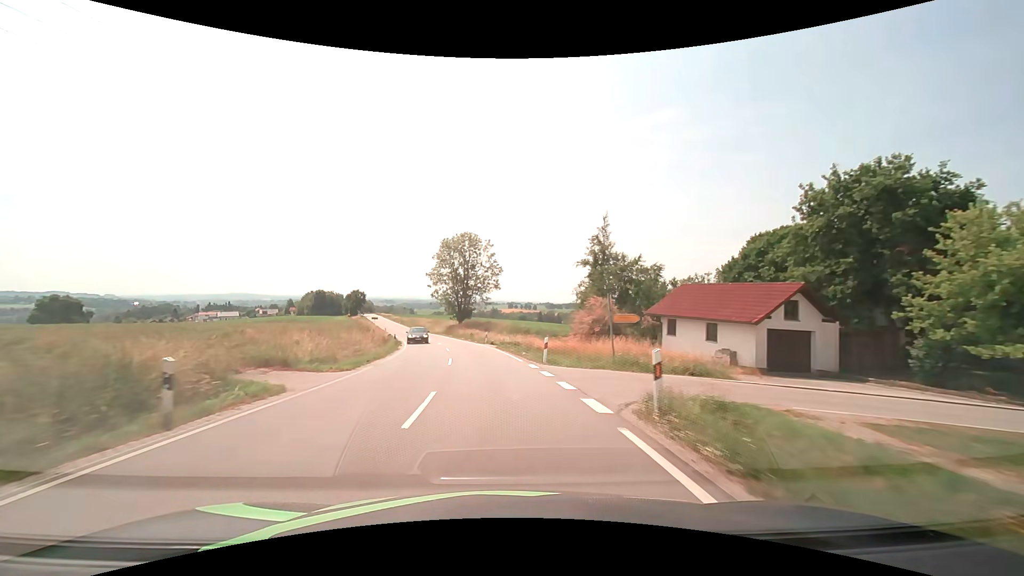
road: secondary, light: Day
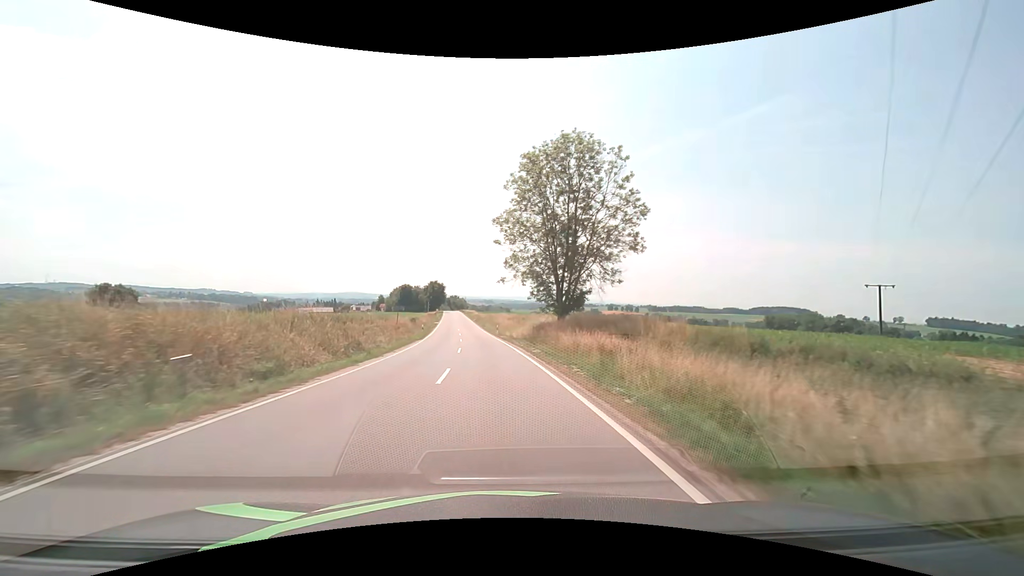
(-4.1, +43.1) m; -11°
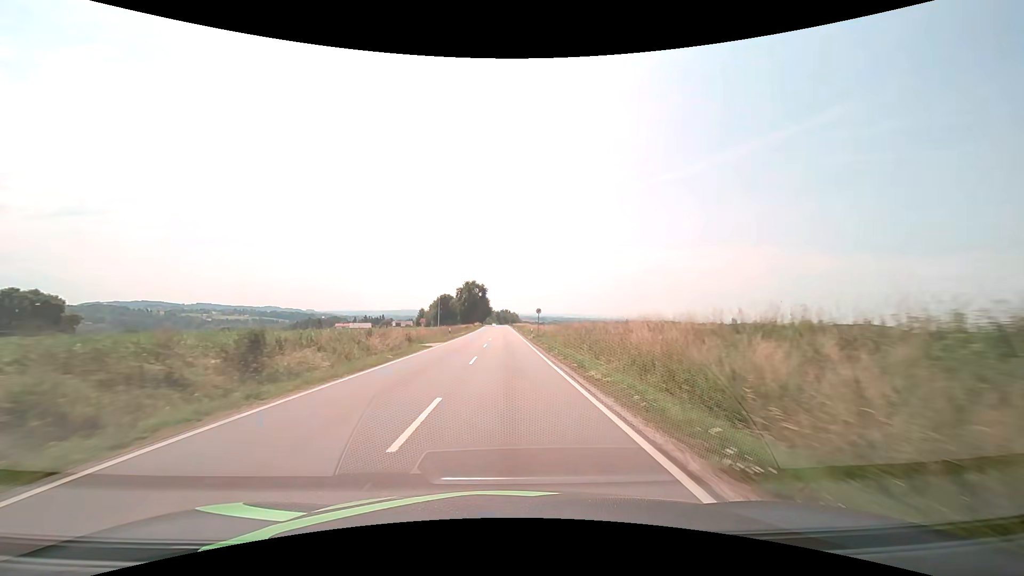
(-3.7, +54.3) m; -6°
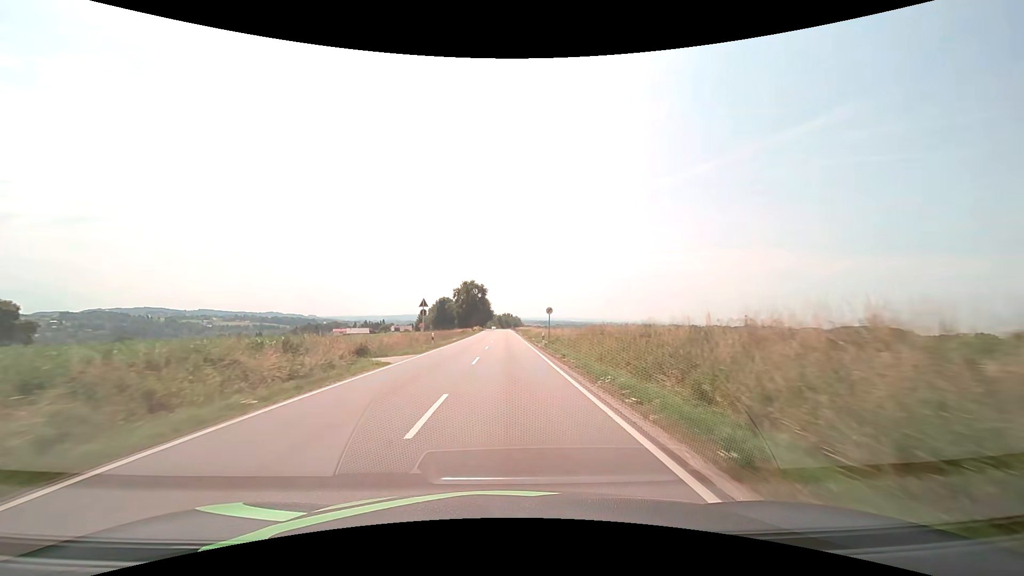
(0.0, +11.4) m; 0°
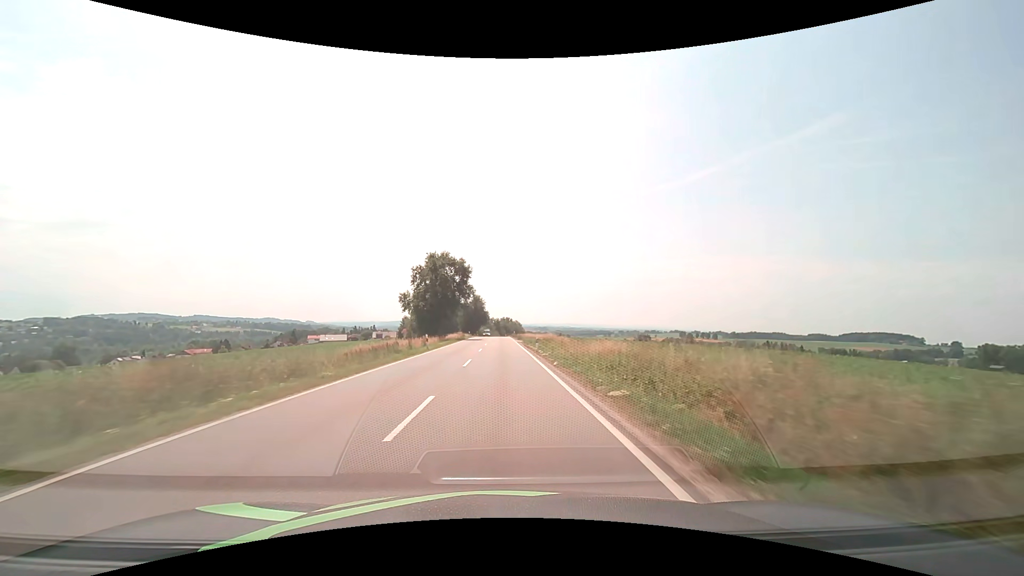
(+0.1, +48.5) m; 0°
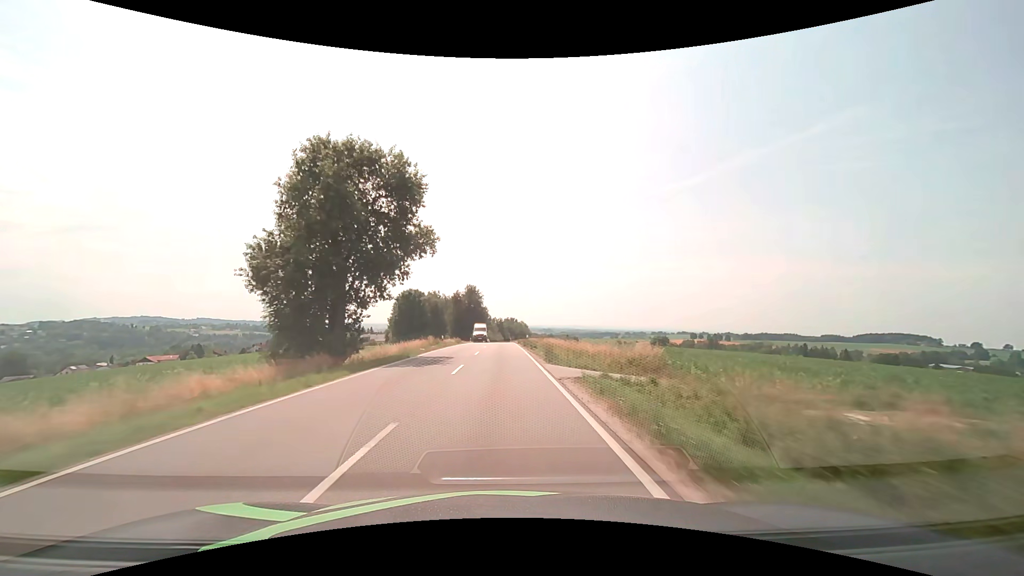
(-0.2, +39.2) m; 0°
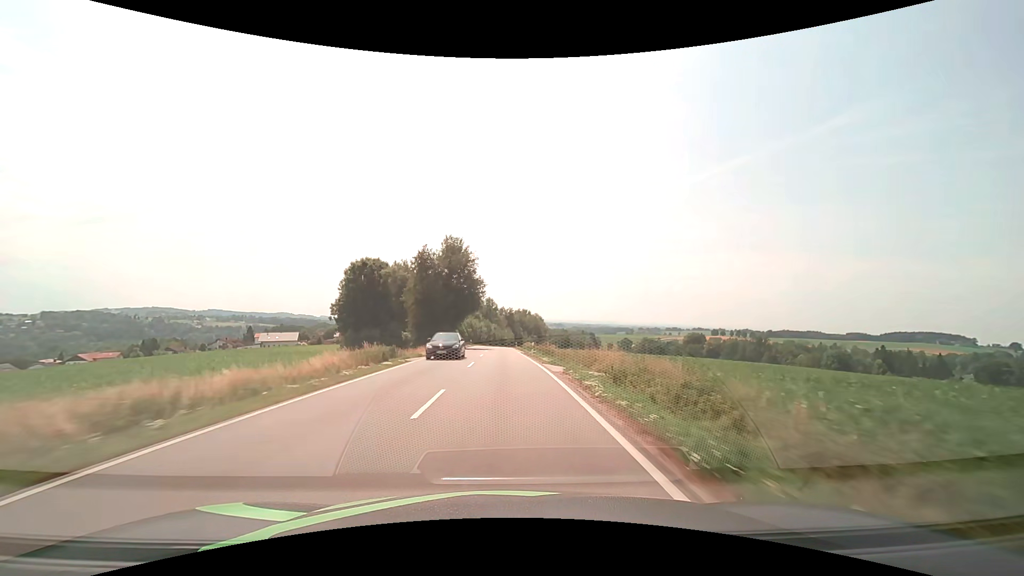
(-0.5, +55.9) m; -1°
